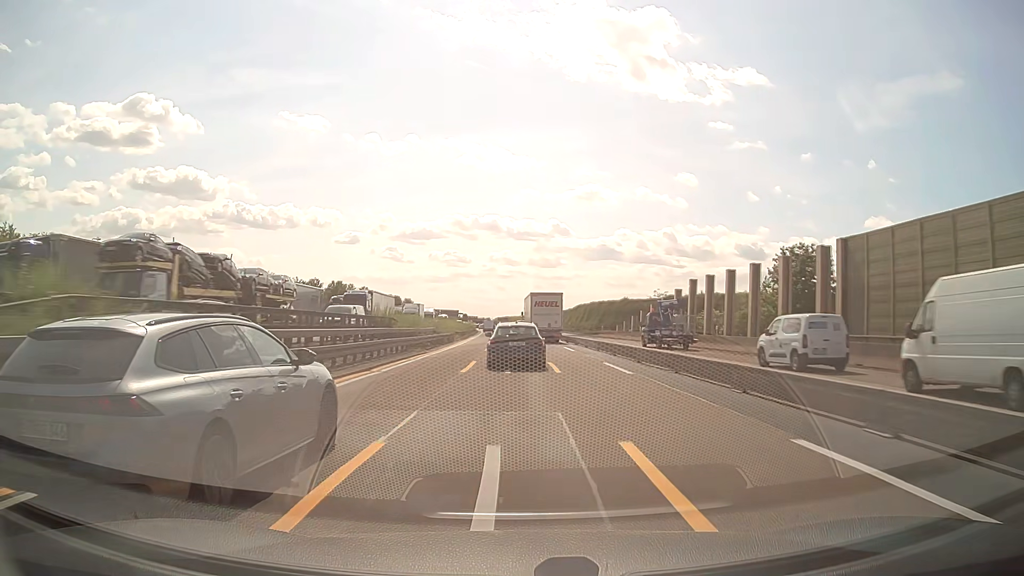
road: motorway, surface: asphalt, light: Day
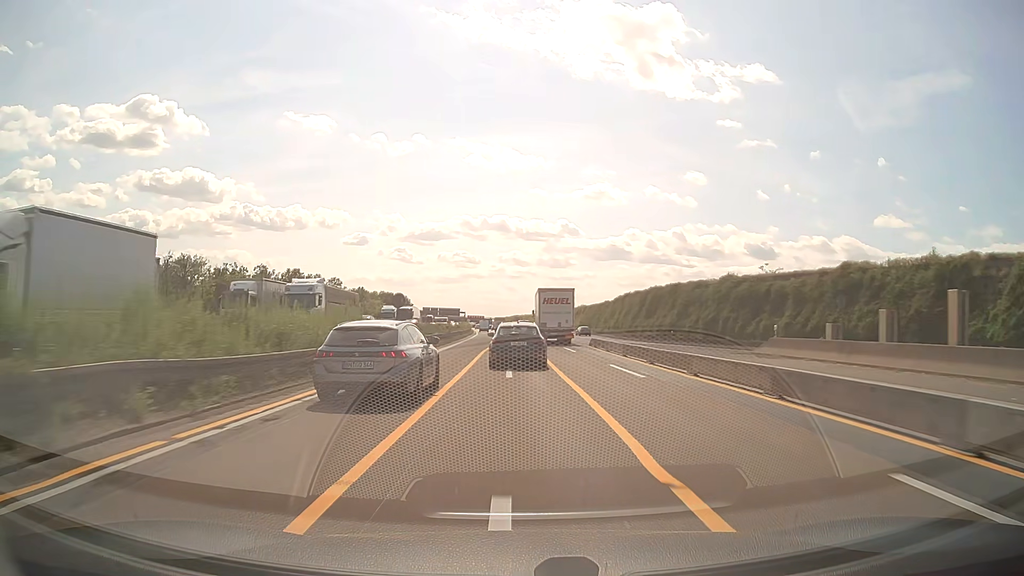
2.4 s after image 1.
(-0.6, +55.8) m; -1°
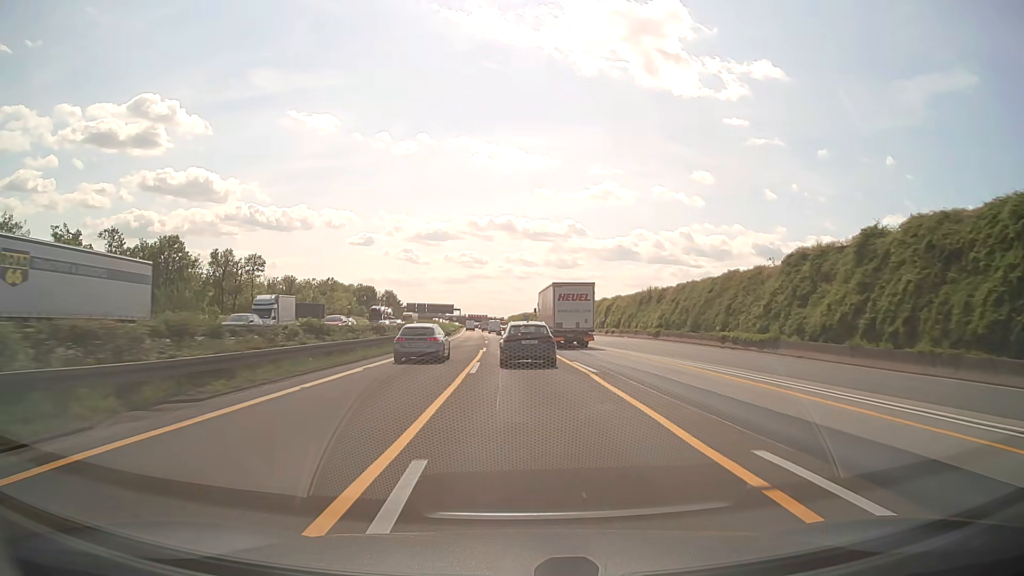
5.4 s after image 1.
(-0.5, +70.5) m; -1°
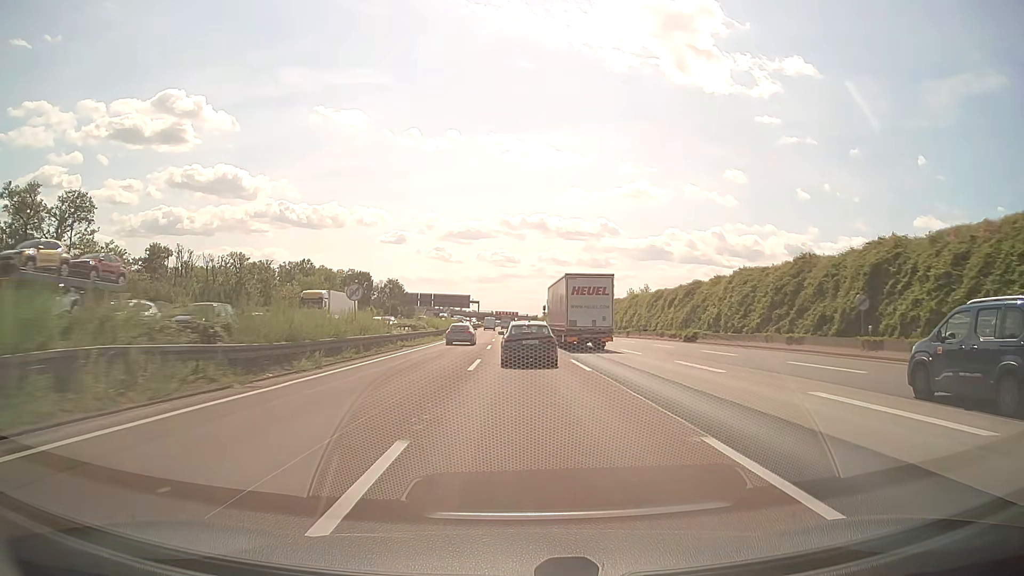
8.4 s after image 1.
(-1.8, +71.1) m; -3°
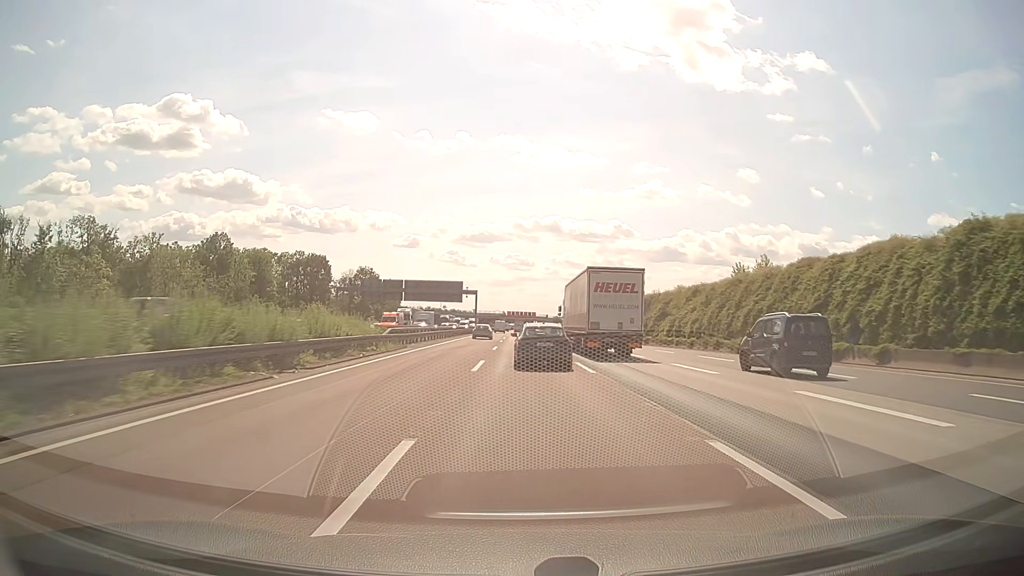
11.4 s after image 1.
(-0.9, +71.8) m; -1°
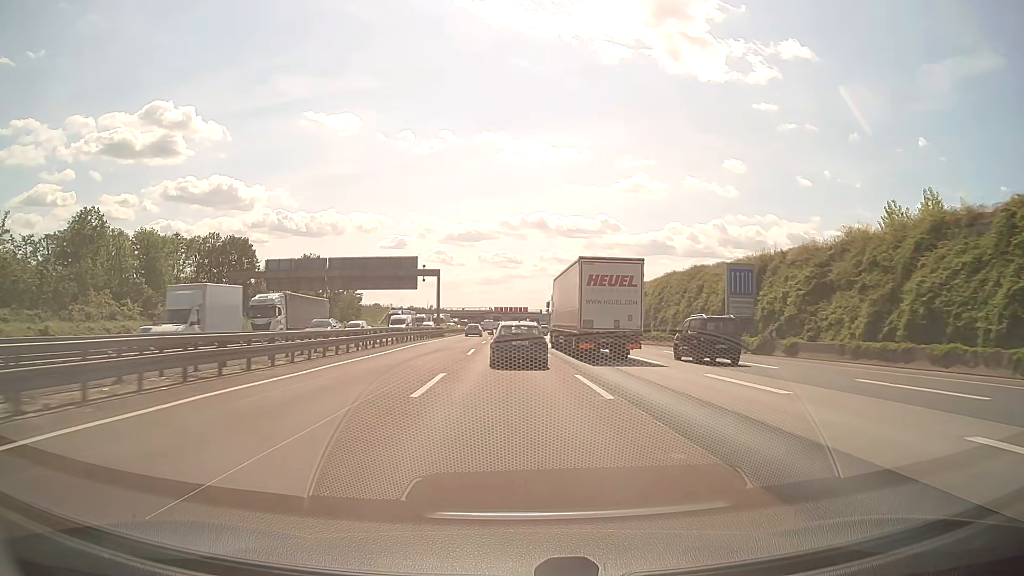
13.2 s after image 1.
(+0.3, +43.7) m; +1°
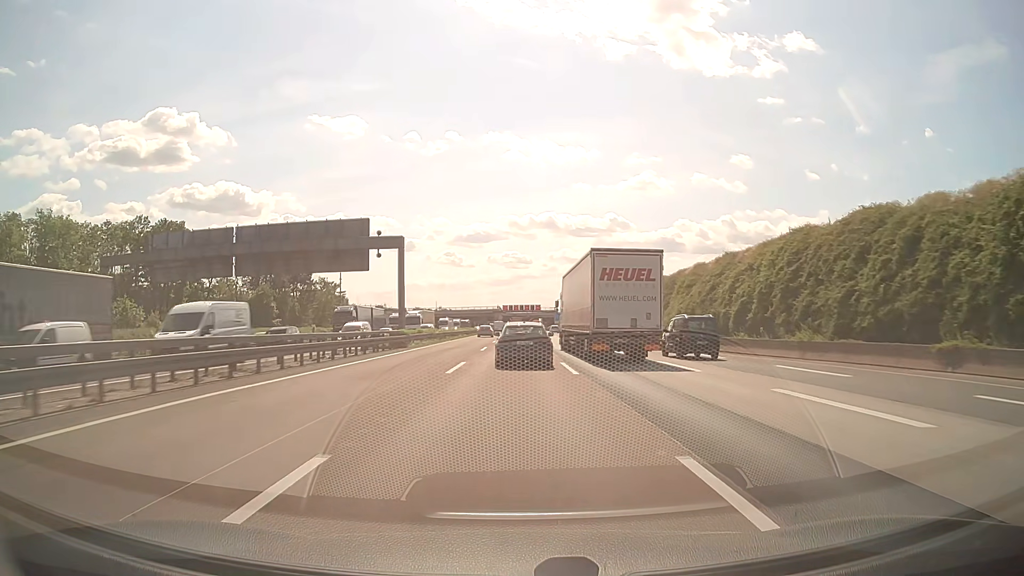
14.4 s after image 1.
(-0.2, +29.6) m; -1°
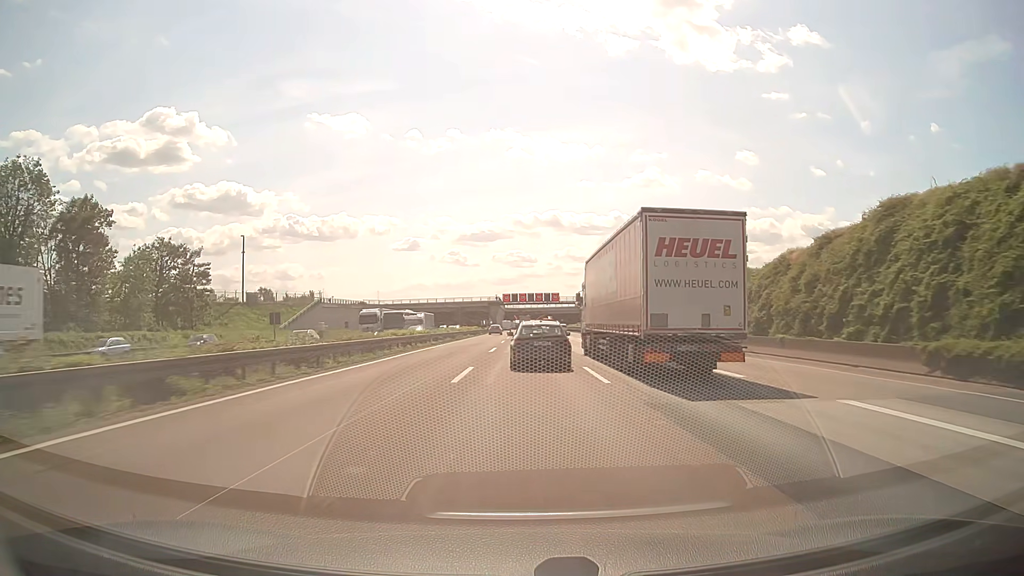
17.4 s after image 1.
(-0.5, +75.4) m; -1°
(0, +10) (0, +20) (0, +30) (0, +40) (0, +50) (+1, +60) (+1, +70) (+1, +80) (+1, +90) (+1, +100) m
